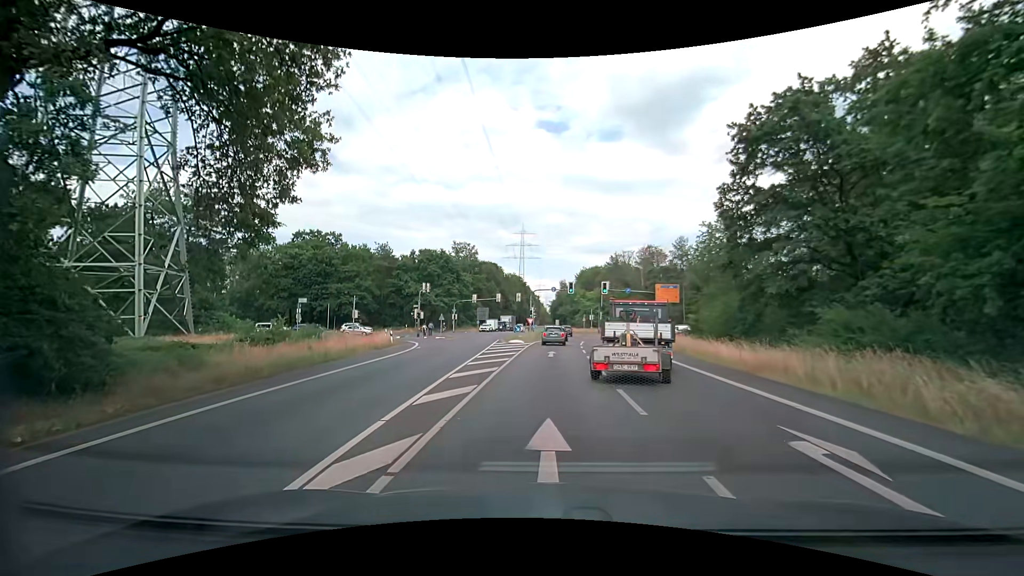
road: secondary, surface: asphalt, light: Day
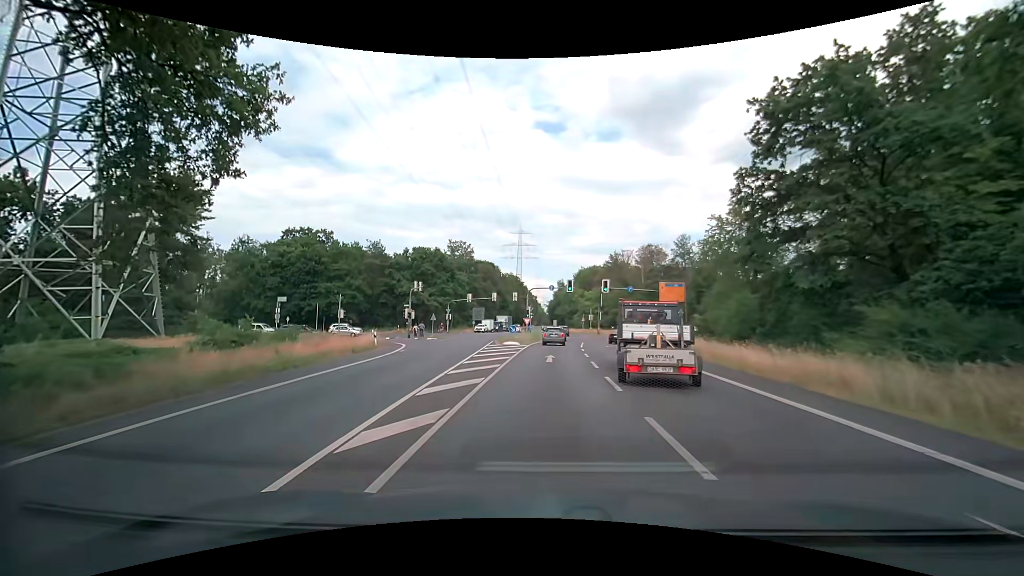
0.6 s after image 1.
(0.0, +3.3) m; 0°
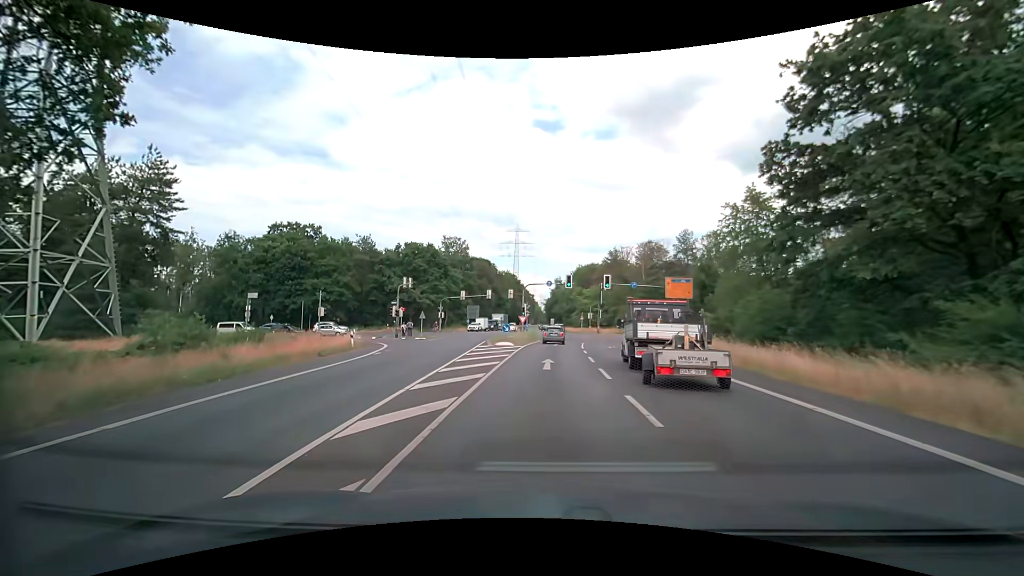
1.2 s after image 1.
(+0.1, +4.0) m; +2°
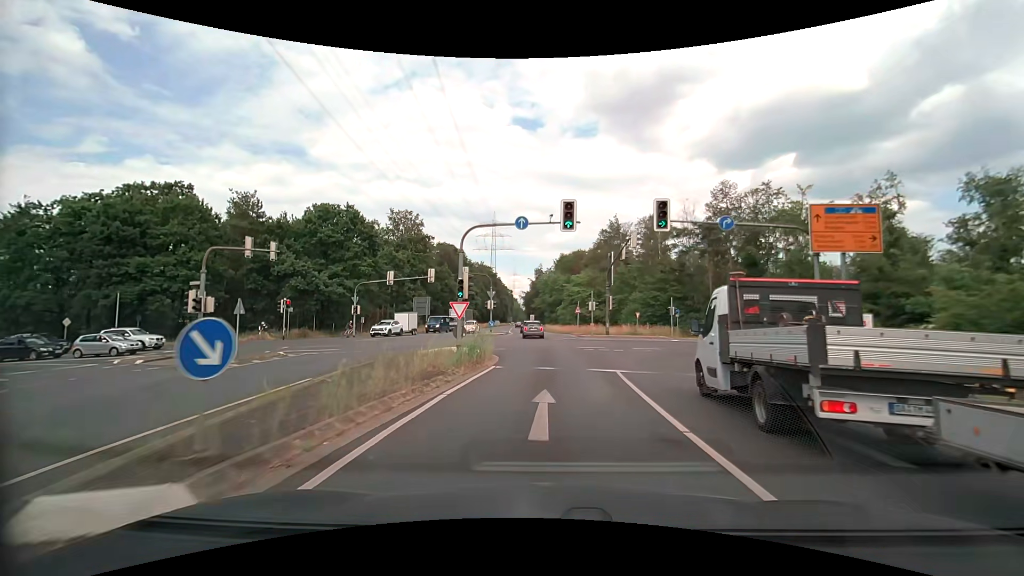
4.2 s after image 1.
(+0.2, +30.3) m; +2°
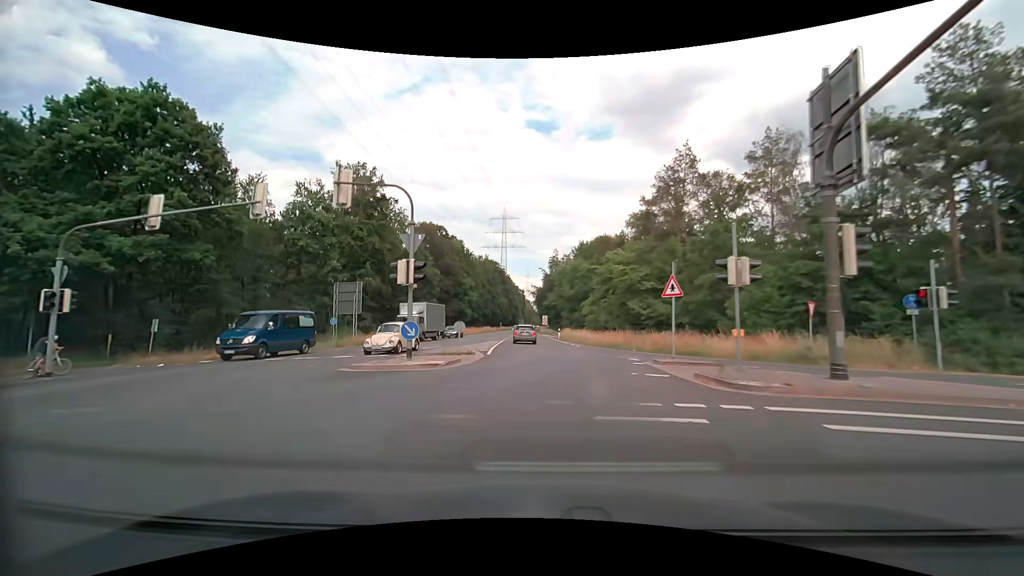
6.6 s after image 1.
(-0.6, +33.1) m; -2°
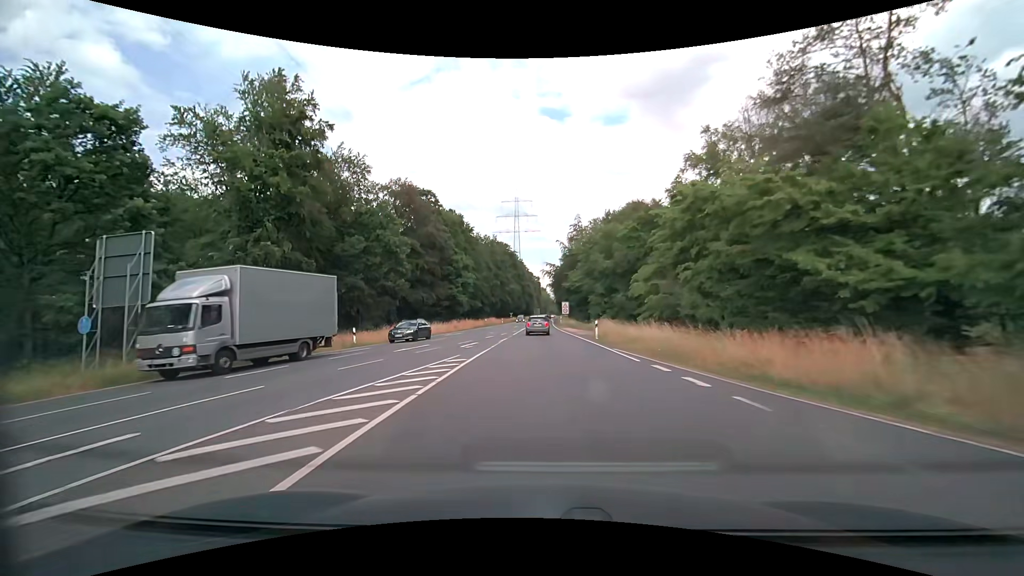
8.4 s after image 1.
(-0.4, +24.7) m; -1°
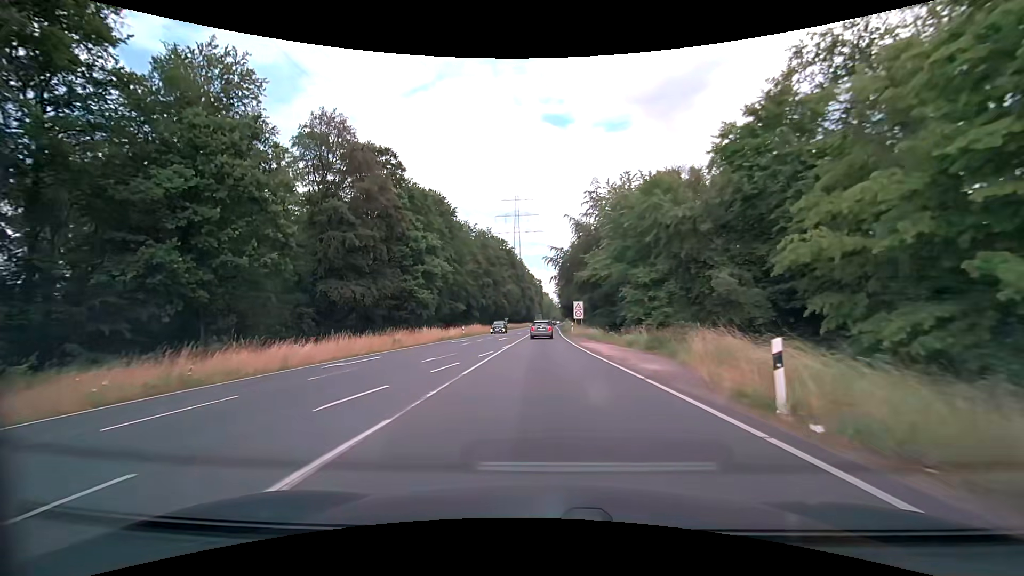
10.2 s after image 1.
(-0.2, +24.5) m; 0°
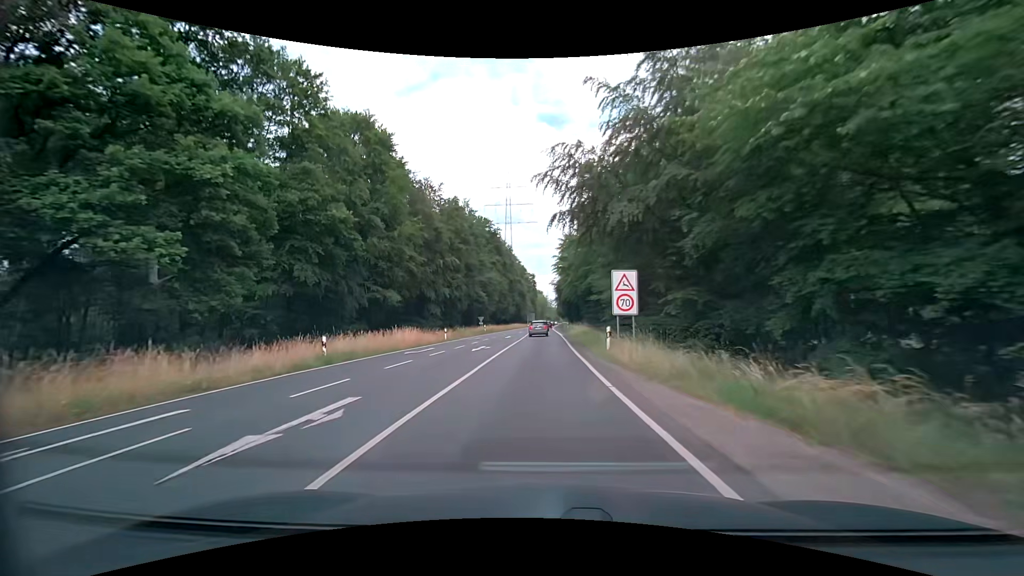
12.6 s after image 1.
(+0.1, +33.7) m; +1°
(0, +10) (0, +20) (0, +30) (0, +40) (0, +50) (0, +60) (0, +70) (0, +80) (0, +90) (+1, +100) m
